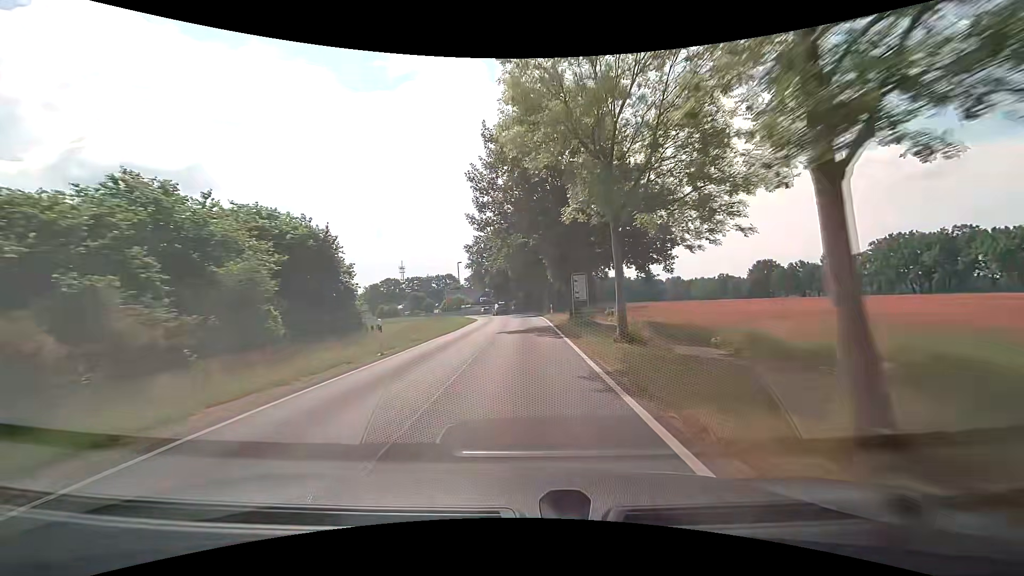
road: tertiary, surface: asphalt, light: Day
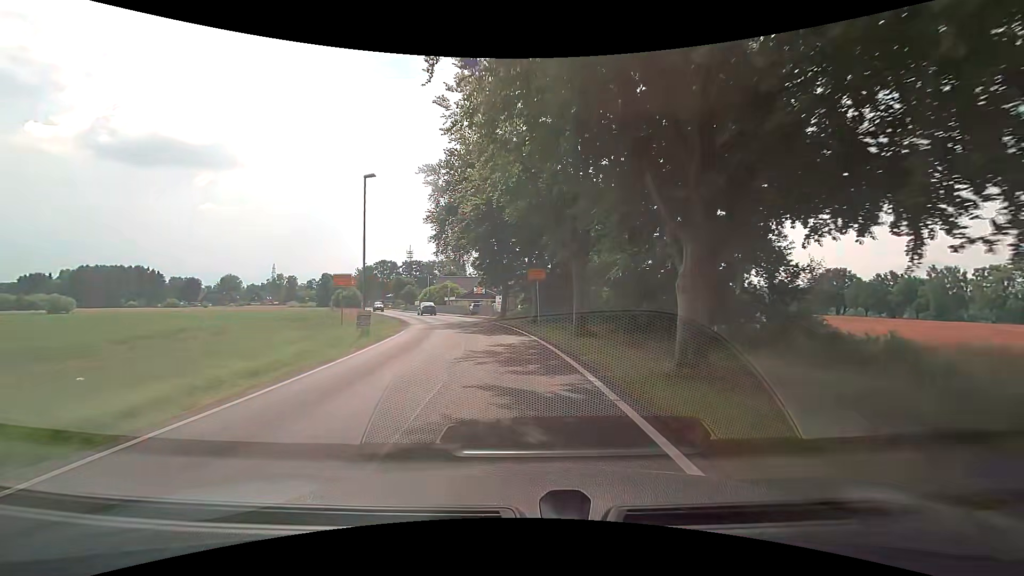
(-0.3, +42.7) m; -2°
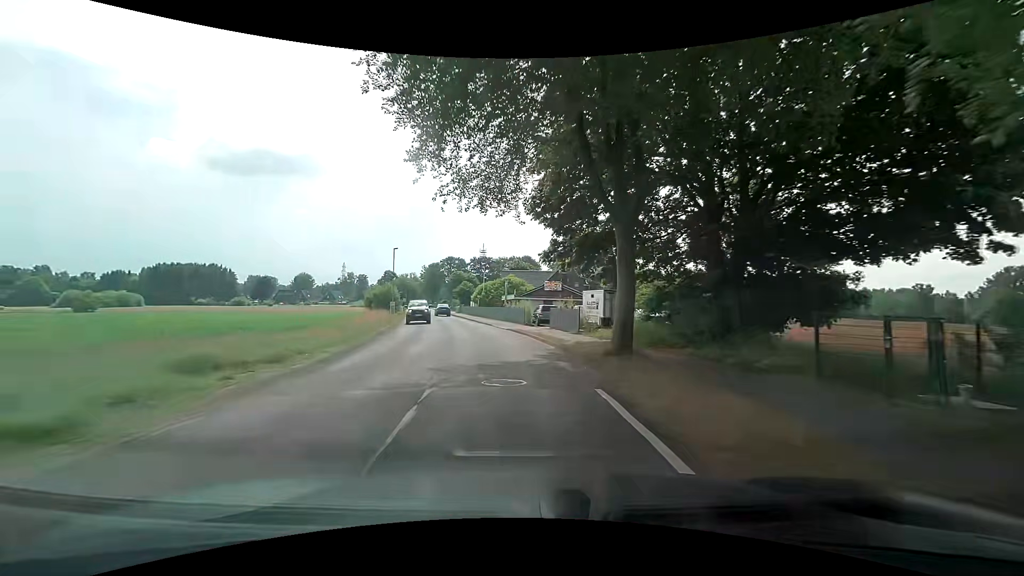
(-1.9, +27.2) m; -9°
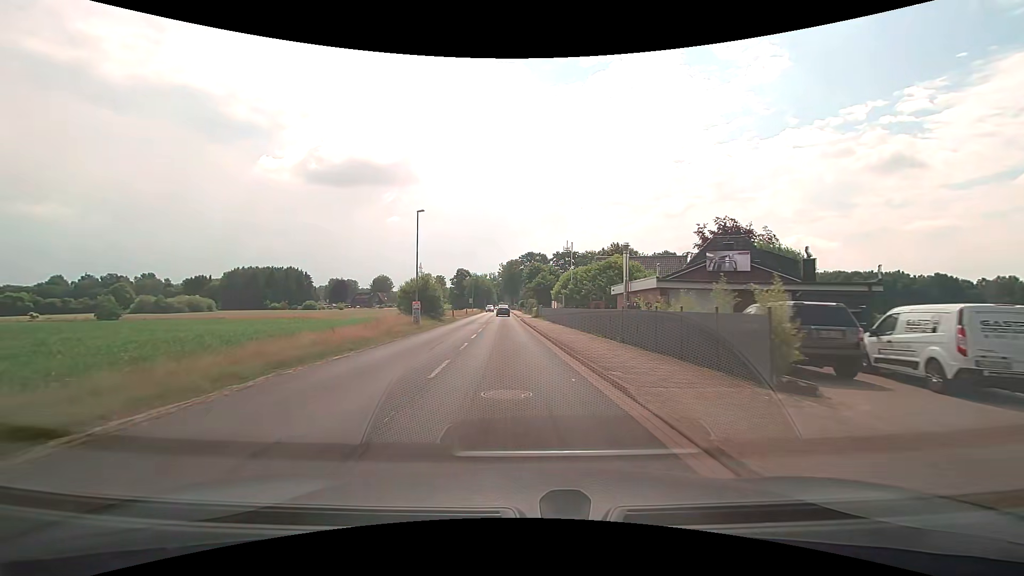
(-2.2, +28.0) m; -9°
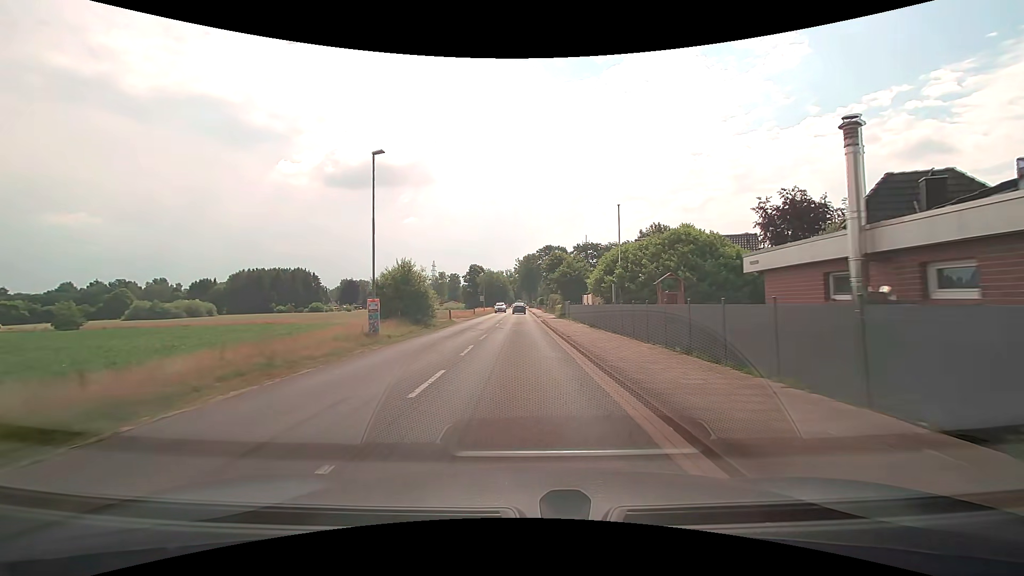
(-0.4, +14.7) m; -2°
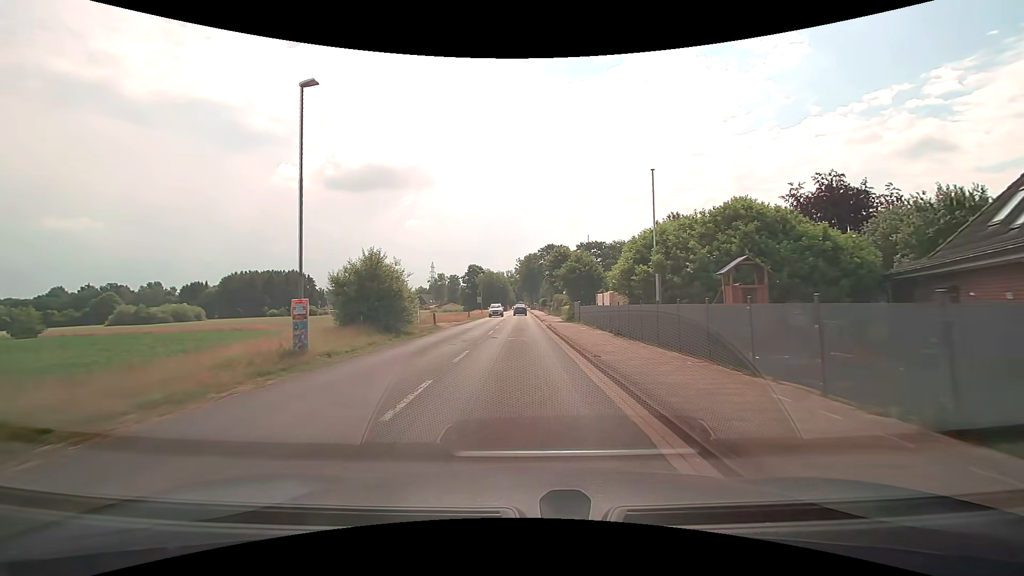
(0.0, +7.6) m; 0°
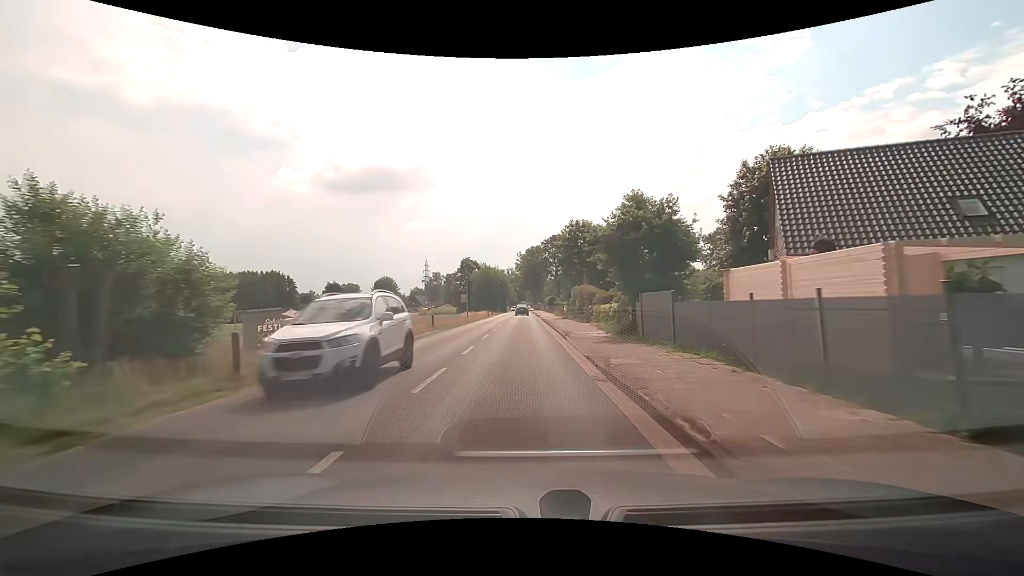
(0.0, +23.0) m; 0°
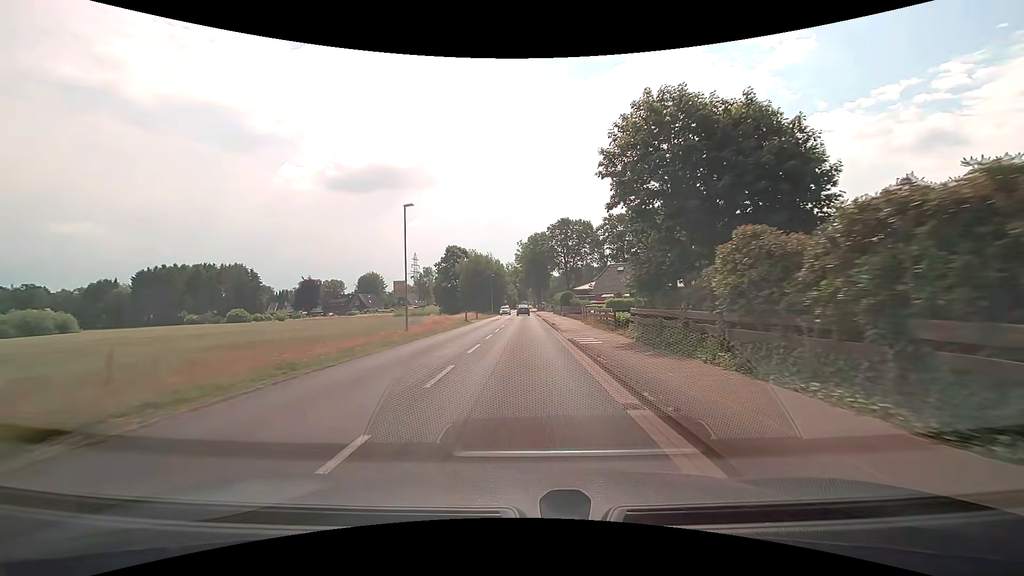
(-0.2, +30.5) m; 0°
(0, +10) (0, +20) (0, +30) (0, +40) (0, +50) (0, +60) (0, +70) (0, +80) (0, +90) (0, +100) m
